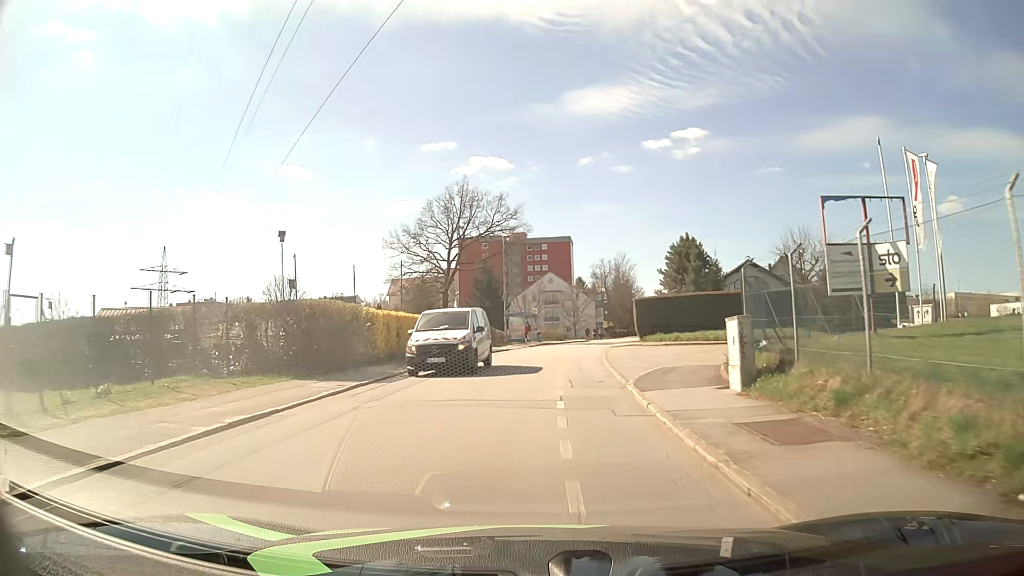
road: residential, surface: asphalt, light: Day
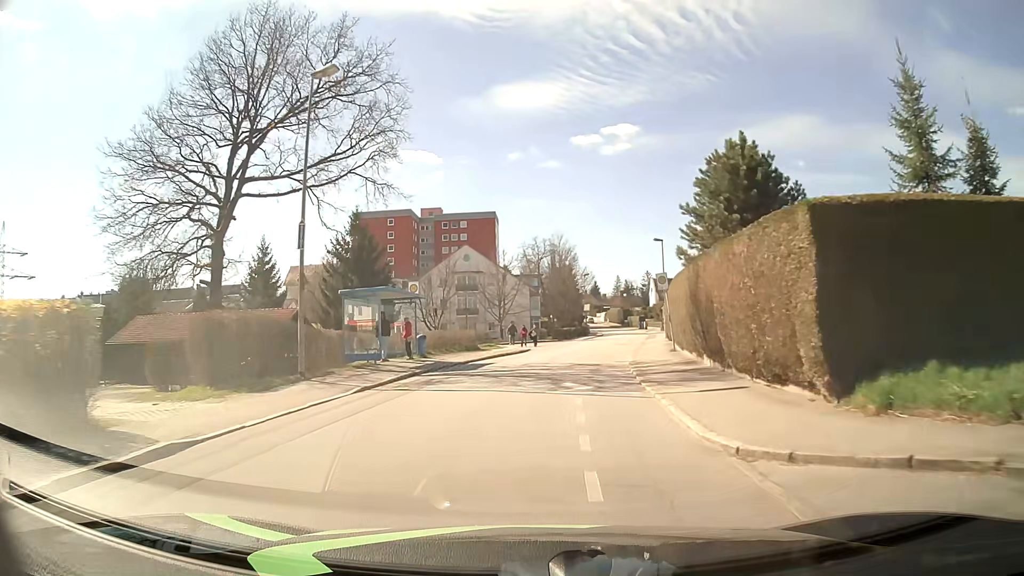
(+1.5, +33.7) m; +6°
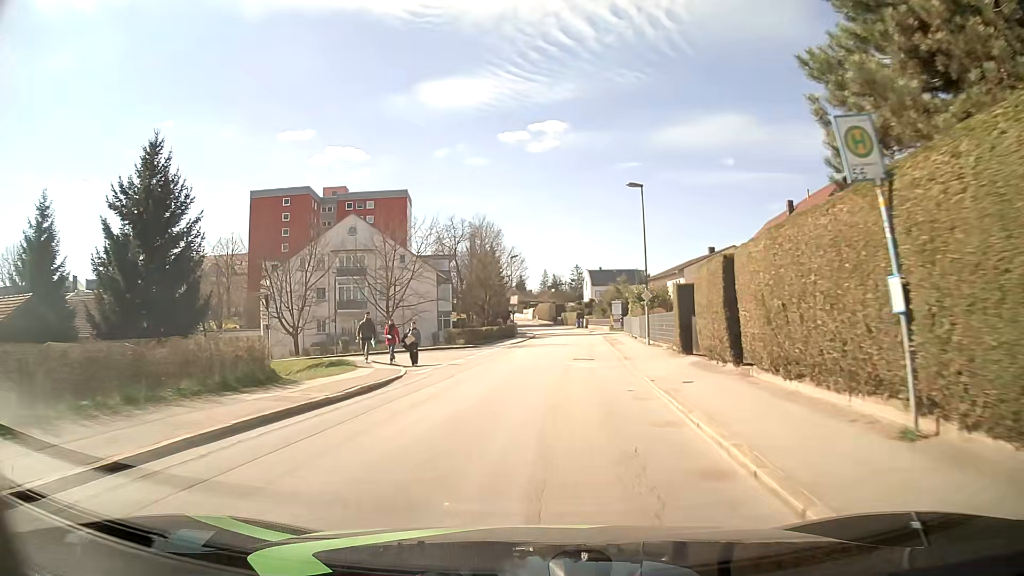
(+1.2, +21.4) m; +6°
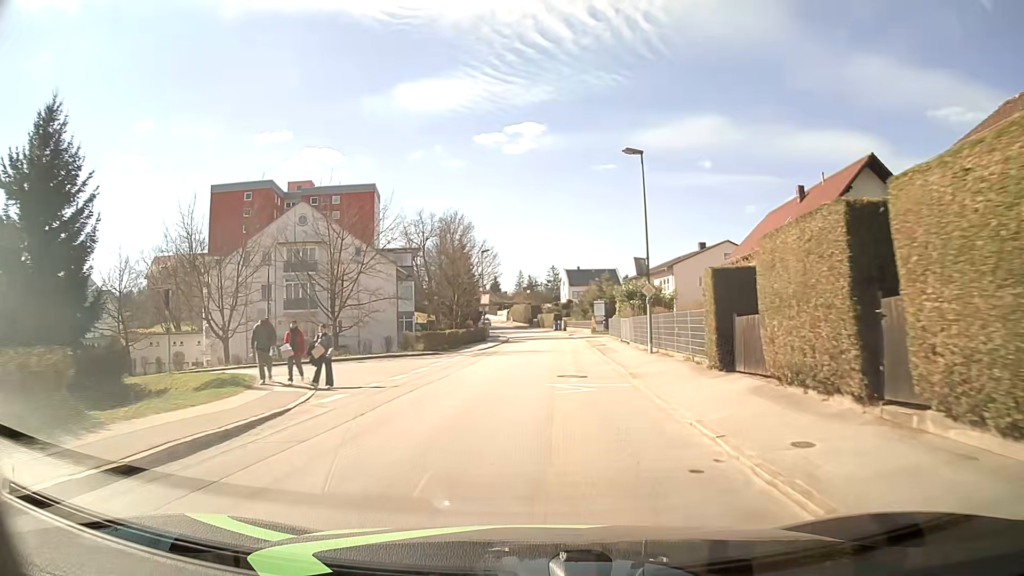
(+0.1, +7.2) m; +2°
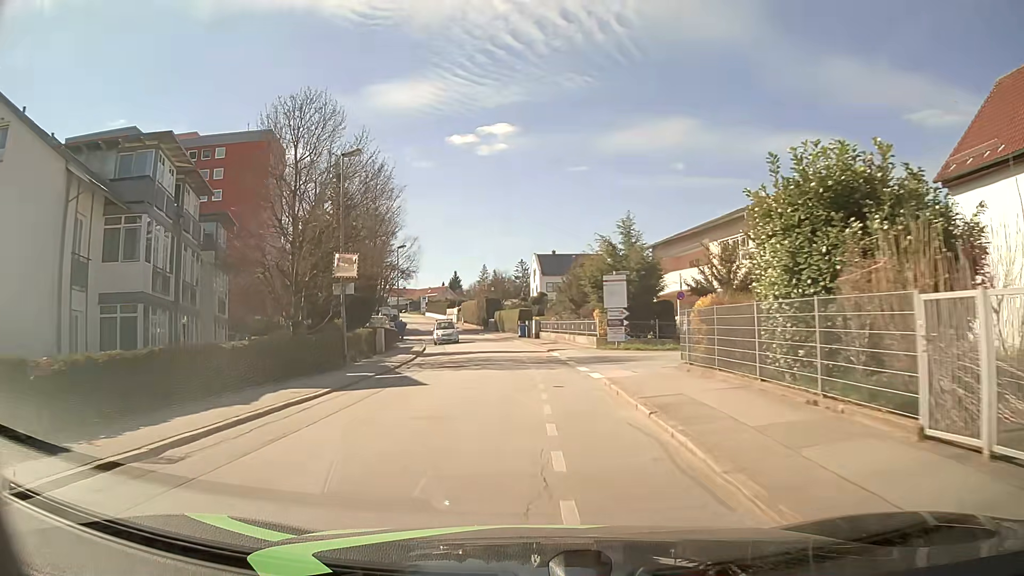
(+1.5, +36.2) m; +3°
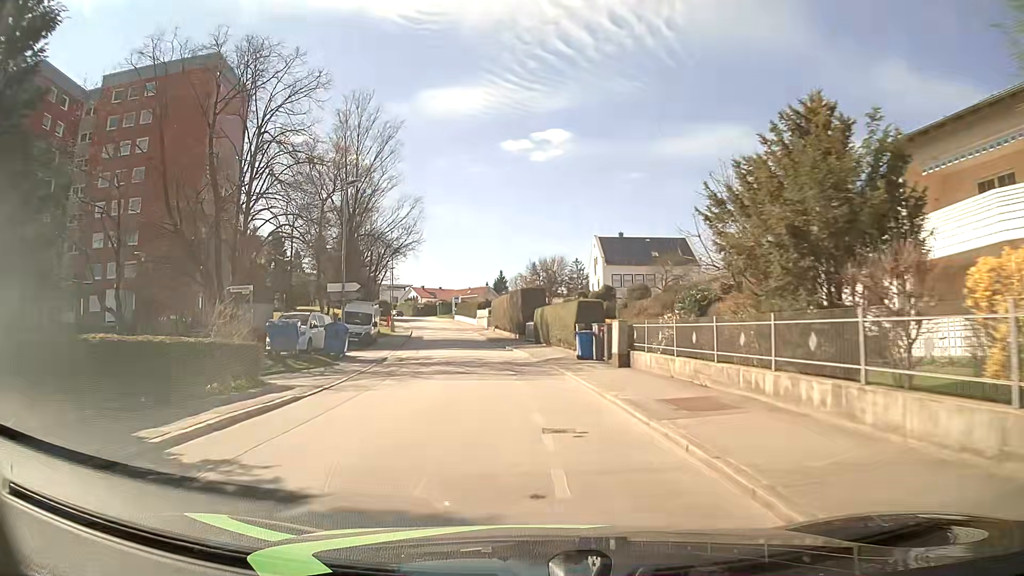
(-0.7, +28.8) m; -5°
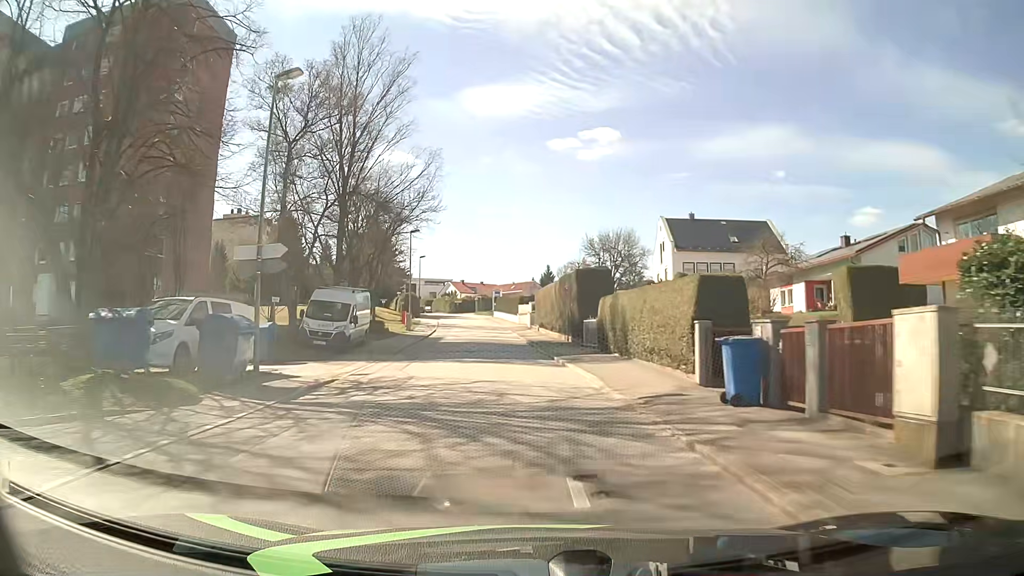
(-0.5, +14.3) m; -4°
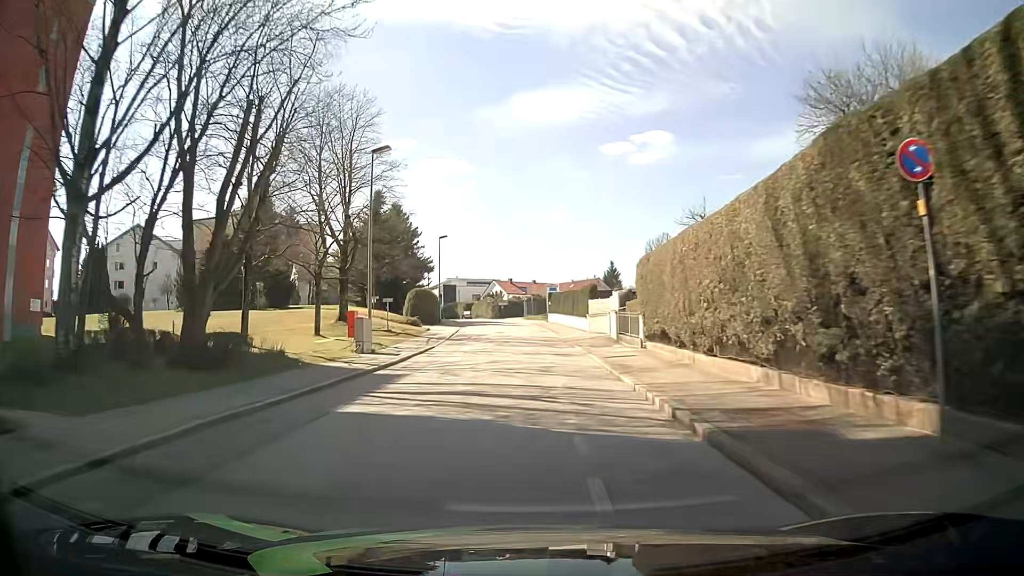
(-1.4, +28.3) m; -5°
(0, +10) (0, +20) (0, +30) (0, +40) (-1, +50) (-2, +60) (-3, +70) (-5, +80) (-7, +89) (-9, +99) m
